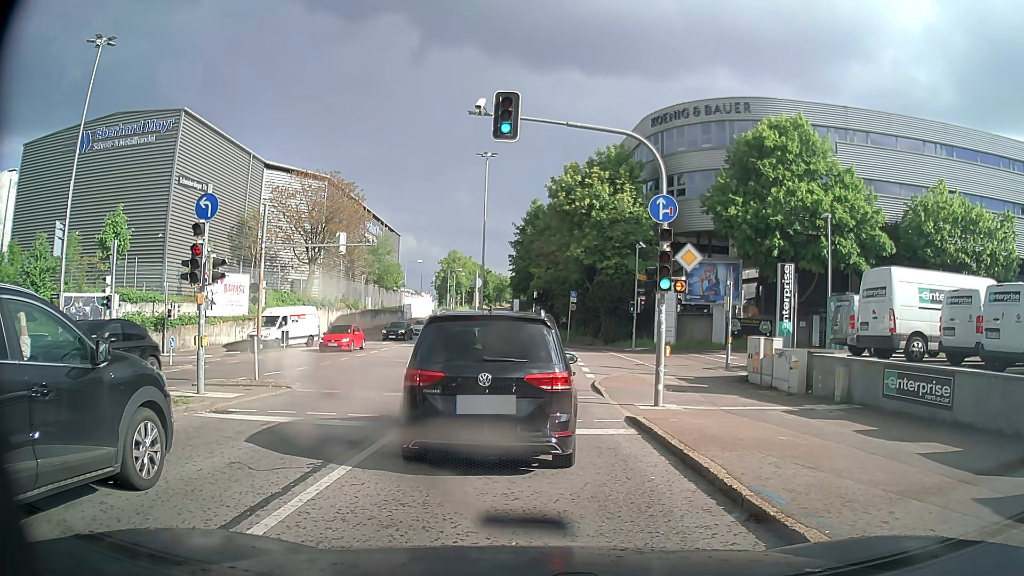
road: secondary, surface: asphalt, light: Day
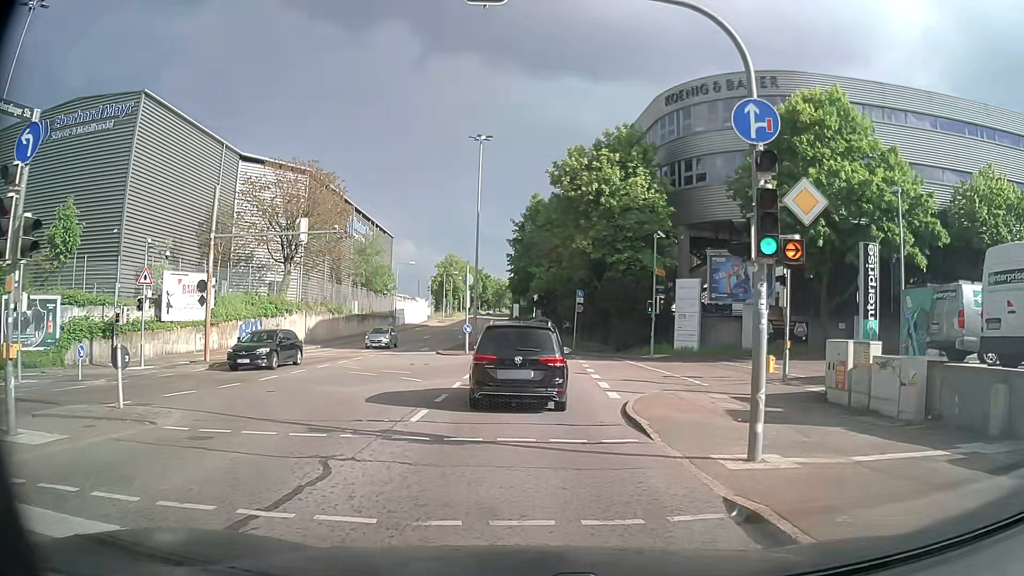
(0.0, +6.5) m; -1°
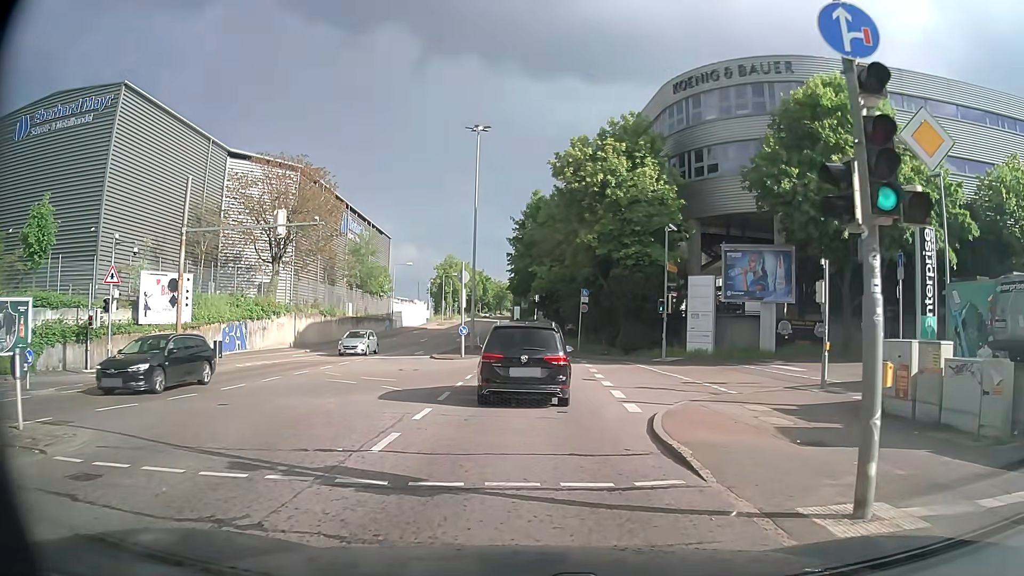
(0.0, +2.9) m; 0°
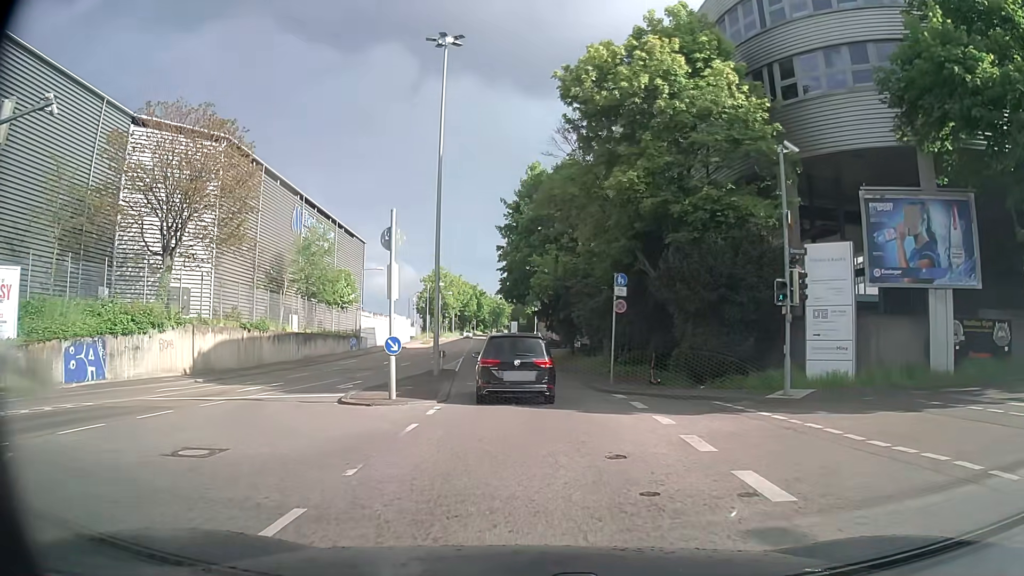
(-0.1, +16.3) m; 0°
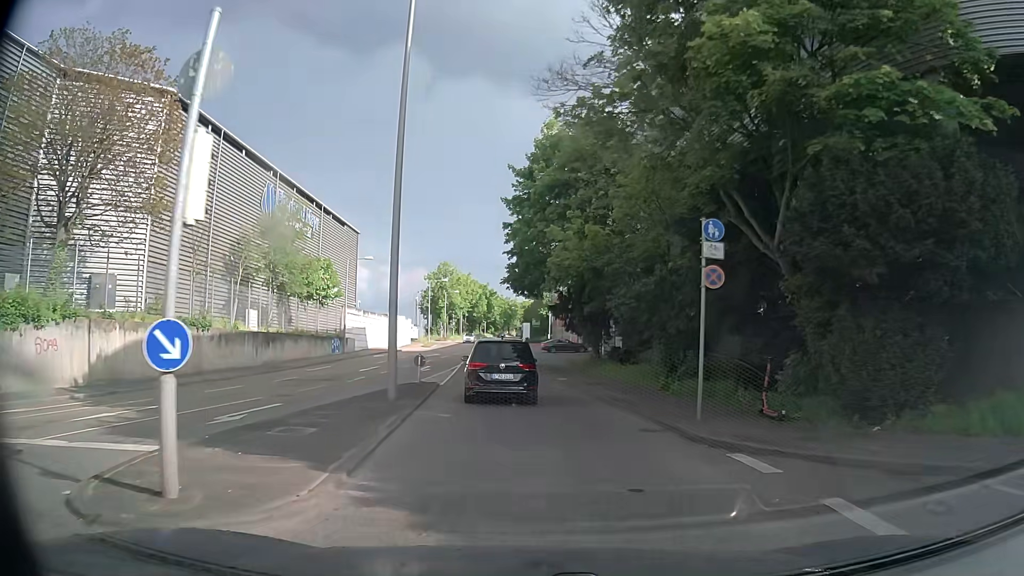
(-0.2, +10.5) m; -1°
(0, +10) (-1, +20) (-1, +30) (-2, +40) (-3, +50) (-3, +60) (-4, +70) (-5, +80) (-5, +90) (-6, +100) m
